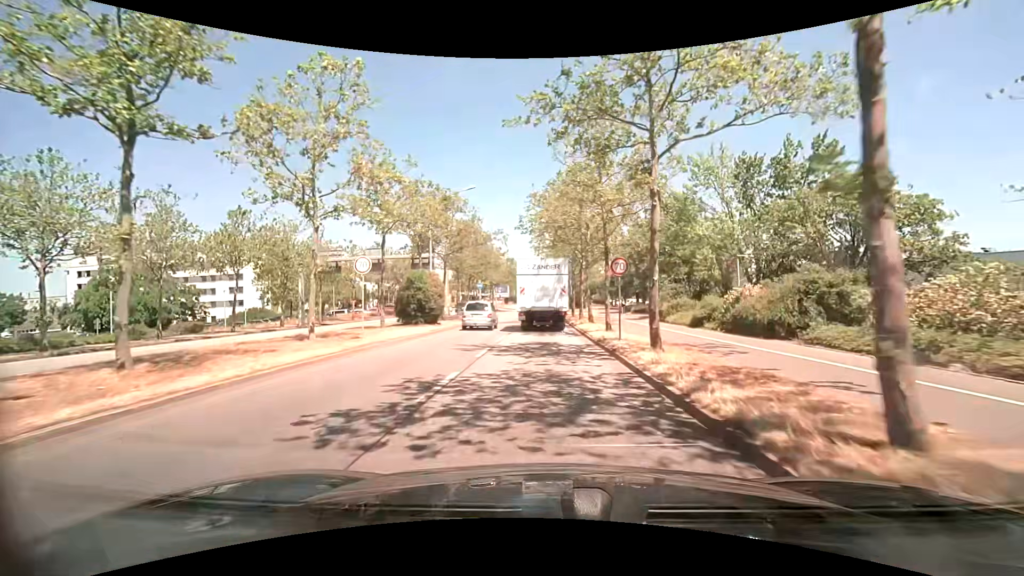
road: primary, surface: asphalt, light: Day
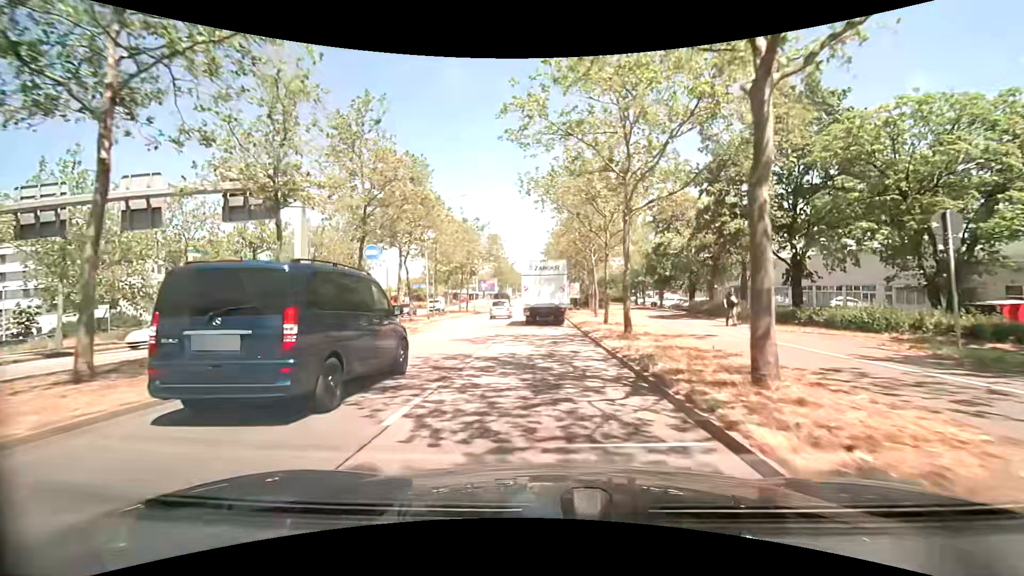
(+0.1, +31.3) m; 0°
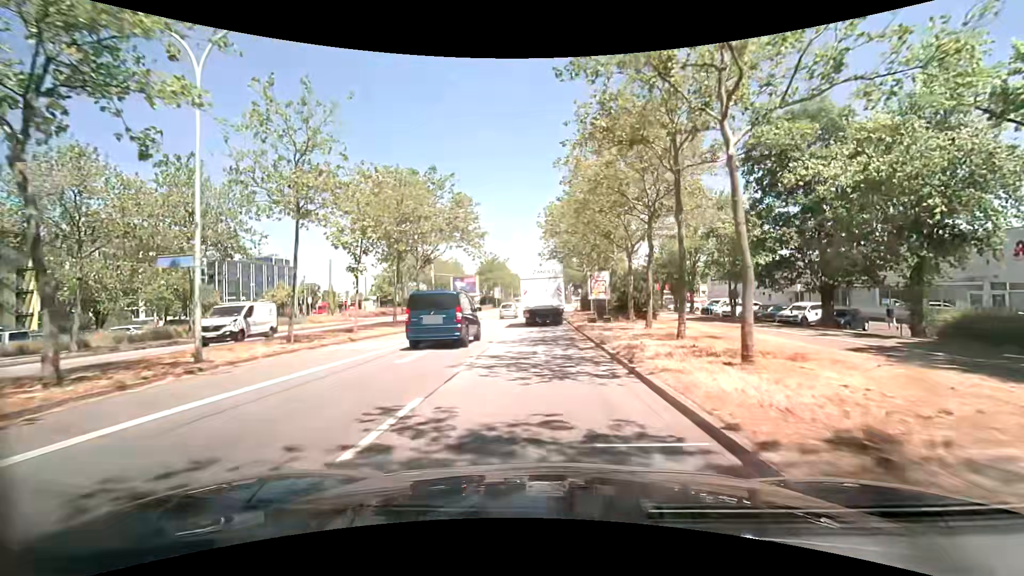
(+0.1, +25.3) m; +1°
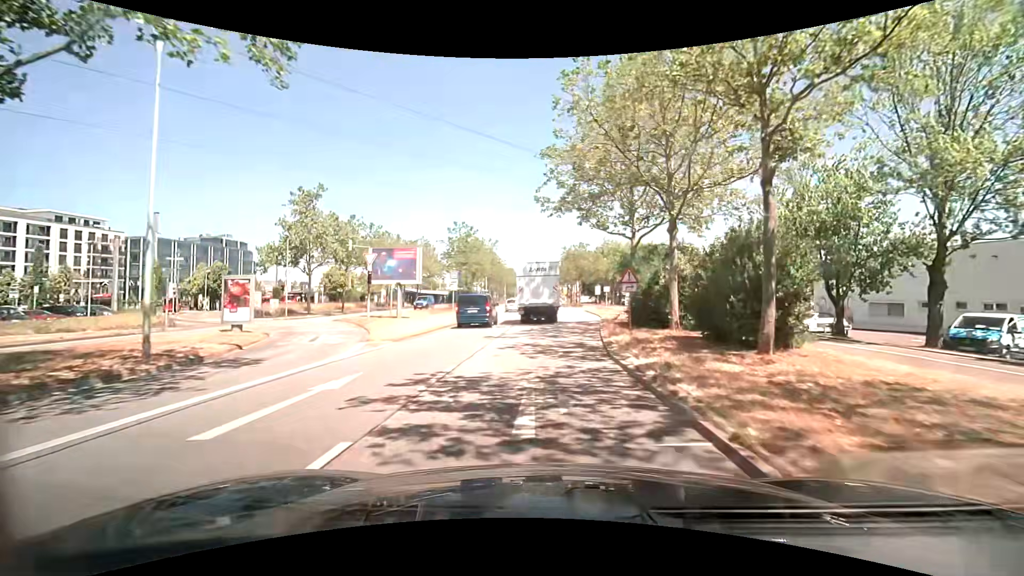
(0.0, +32.2) m; -1°
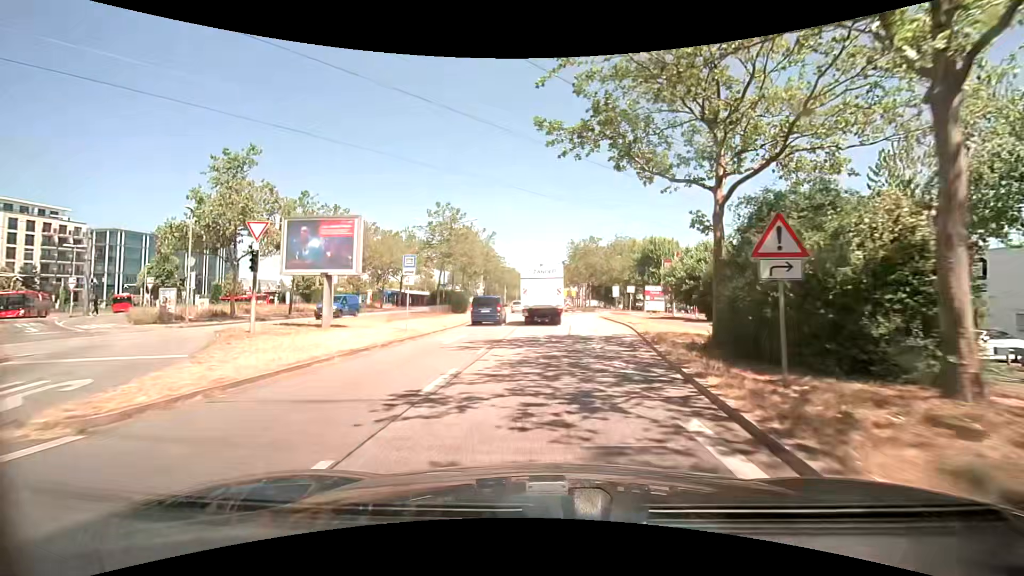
(0.0, +12.6) m; 0°
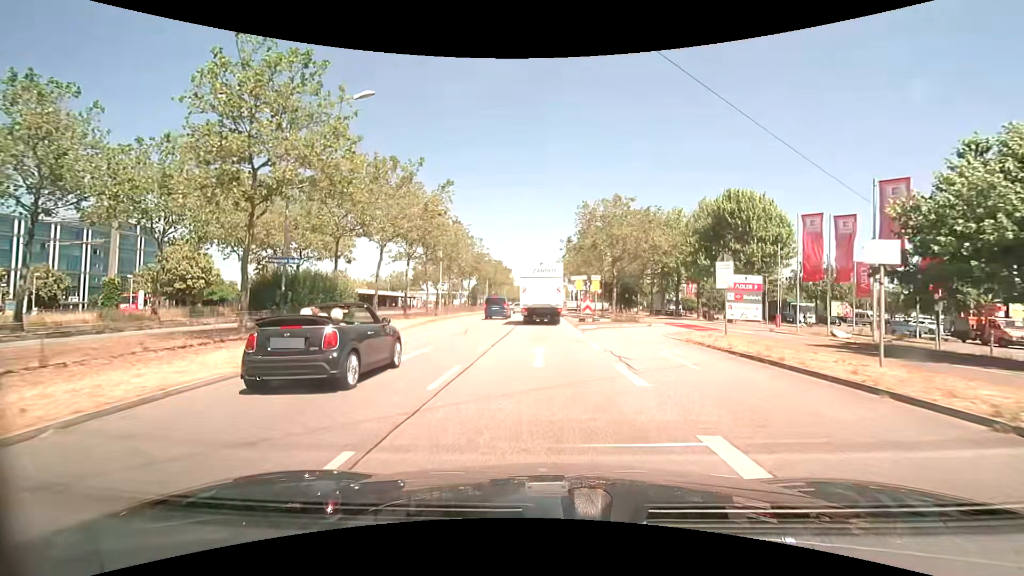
(0.0, +30.7) m; +1°
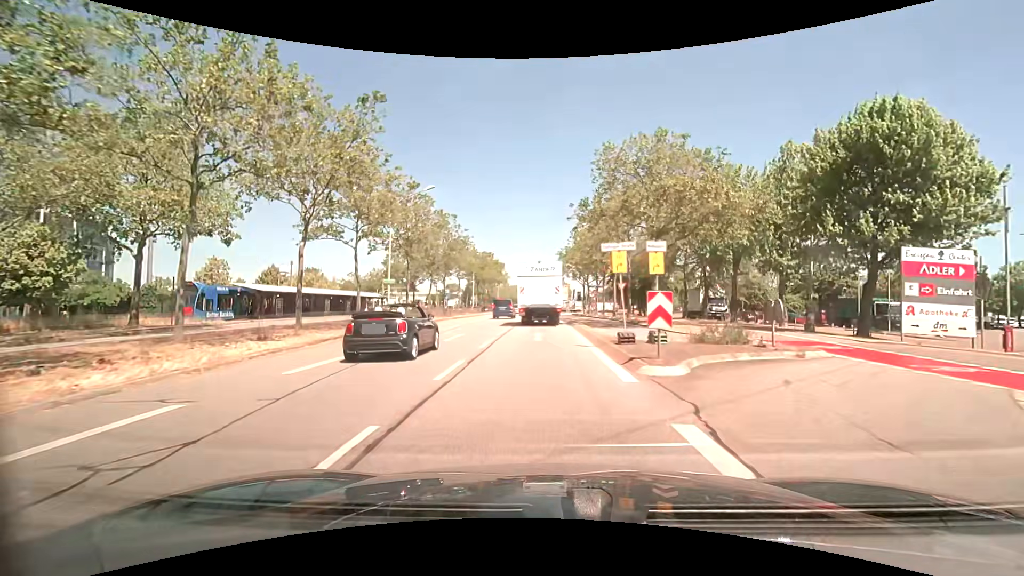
(0.0, +17.5) m; 0°
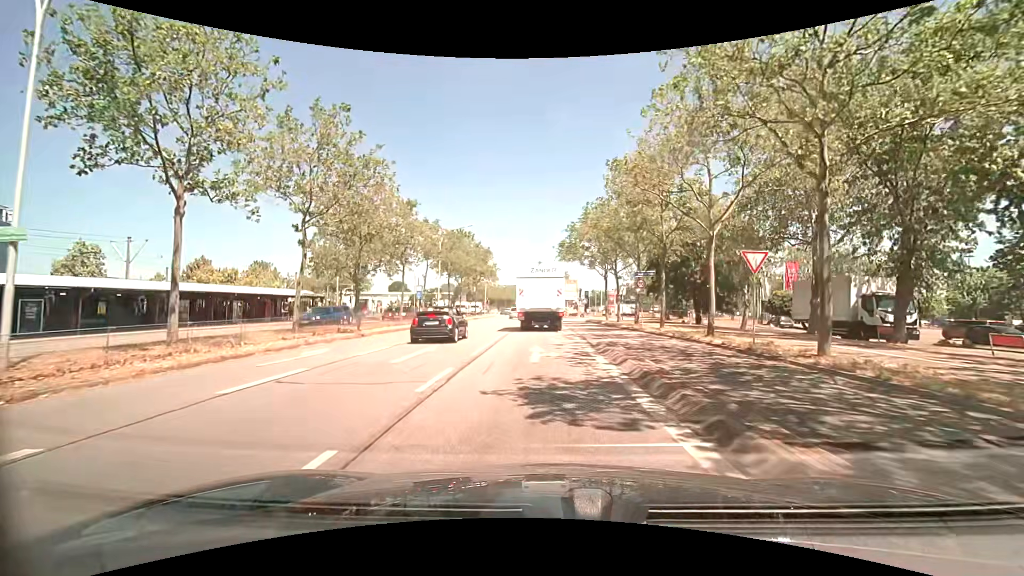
(-0.1, +25.8) m; 0°
(0, +10) (0, +20) (0, +30) (0, +40) (0, +50) (0, +60) (0, +70) (0, +80) (0, +90) (+1, +100) m
